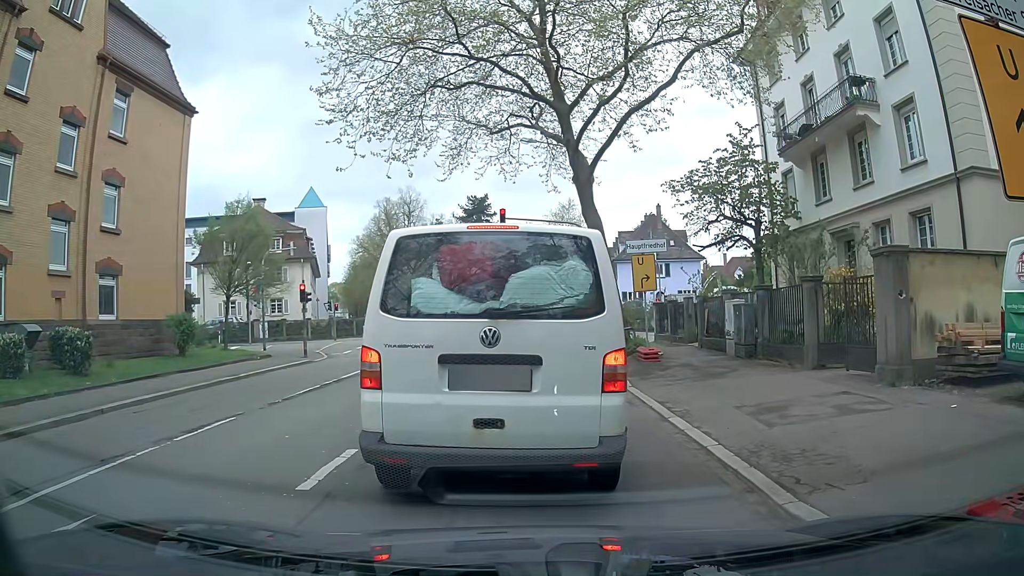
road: secondary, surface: asphalt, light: Day
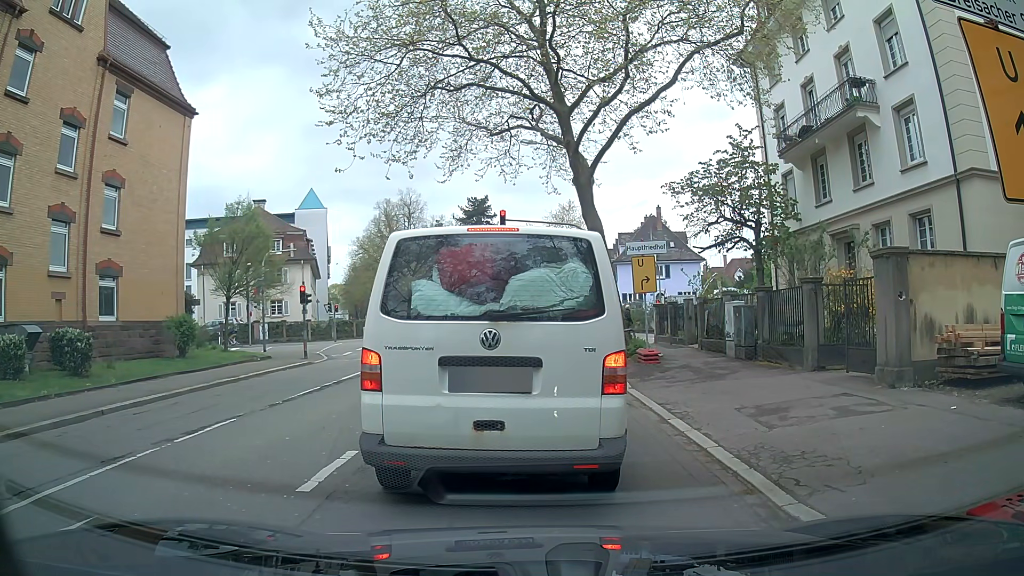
(0.0, +0.1) m; 0°
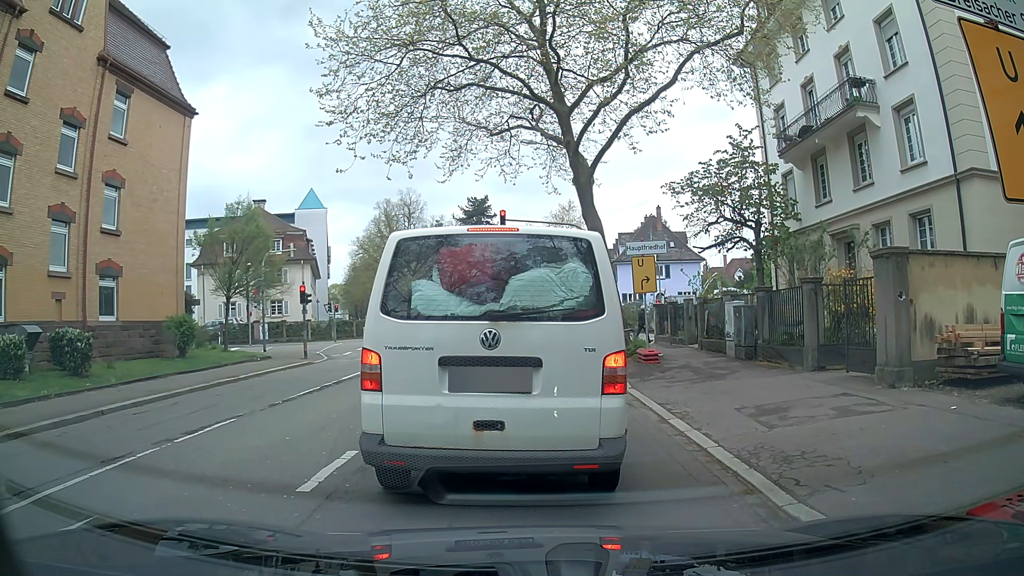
(0.0, 0.0) m; 0°
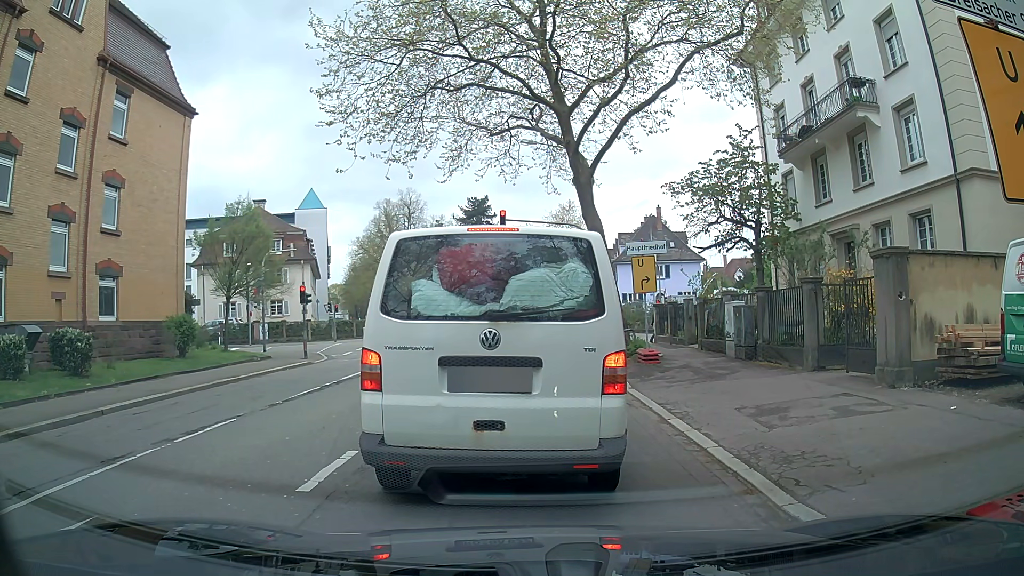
(0.0, 0.0) m; 0°
